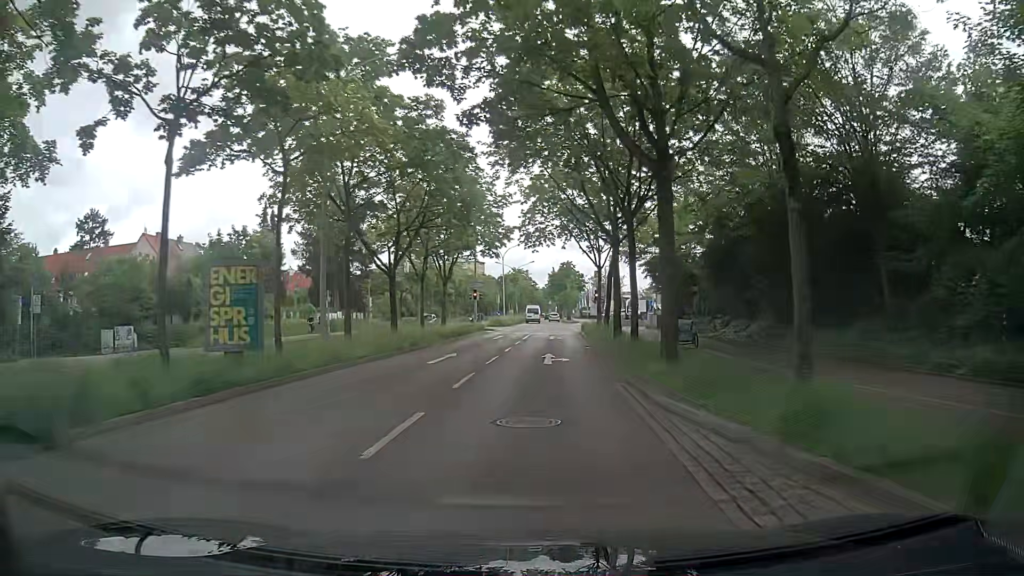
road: primary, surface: asphalt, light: Day
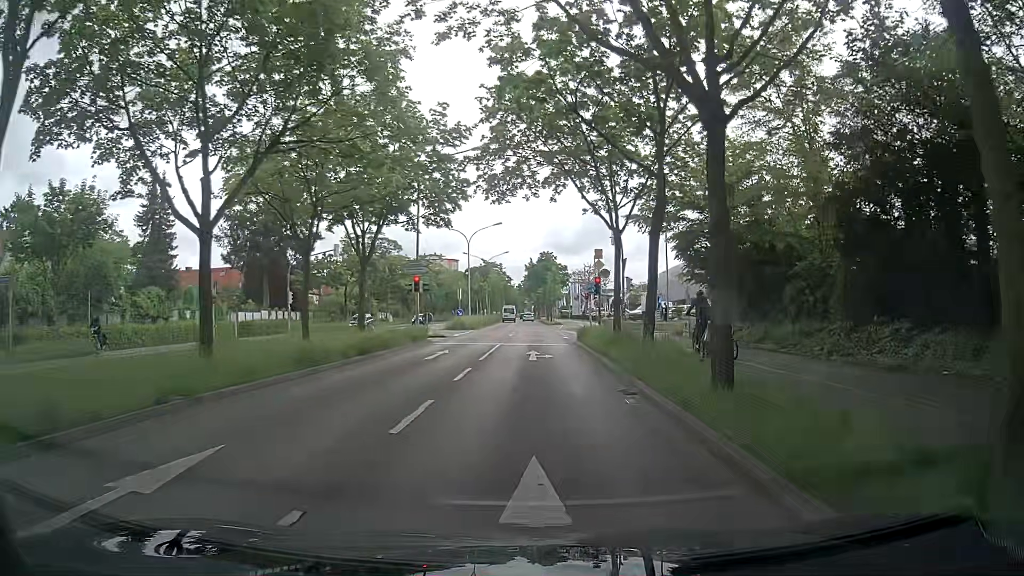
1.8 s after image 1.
(+0.3, +16.4) m; +2°
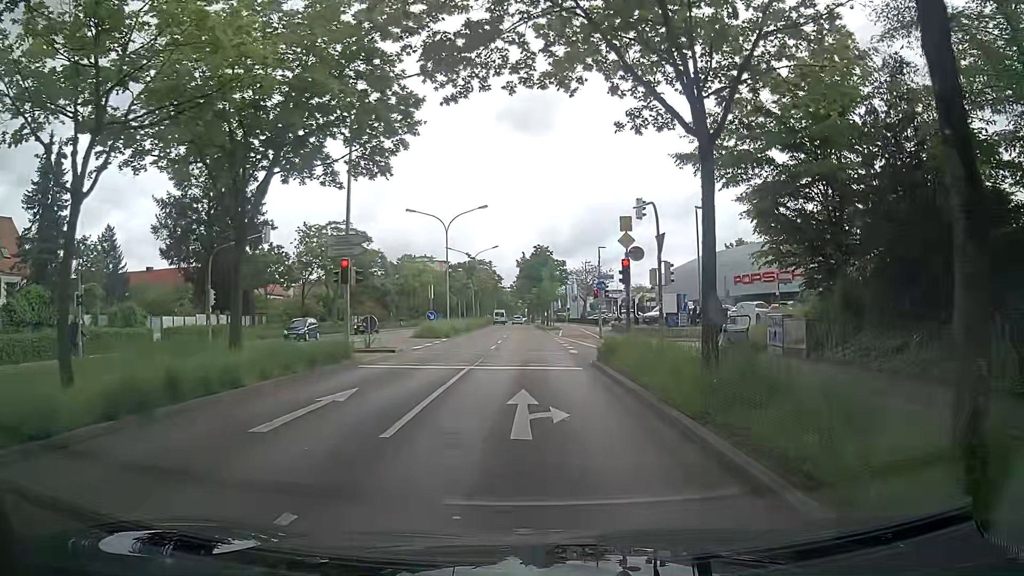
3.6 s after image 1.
(+0.1, +11.8) m; 0°
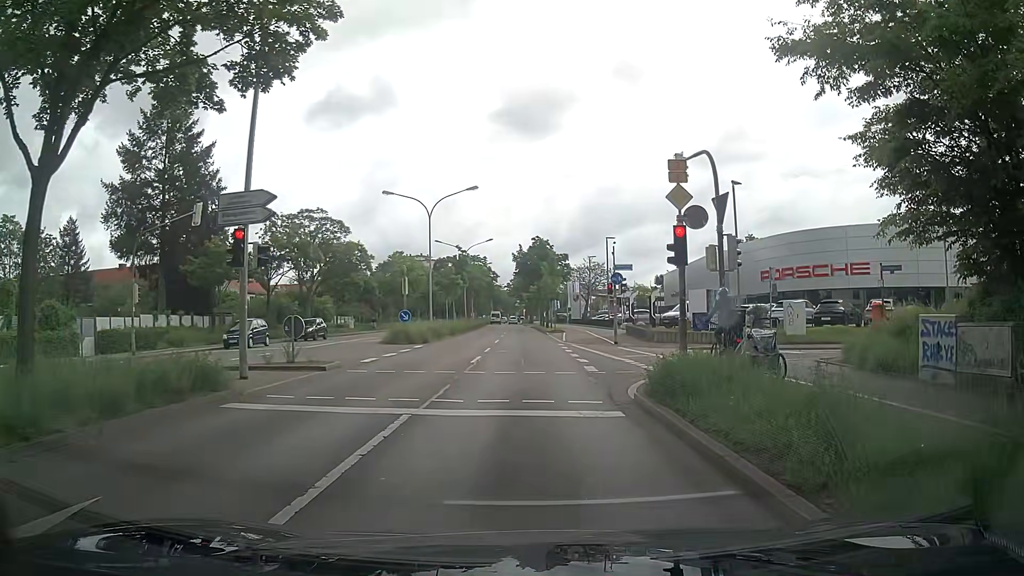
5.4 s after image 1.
(+0.1, +8.0) m; +2°
